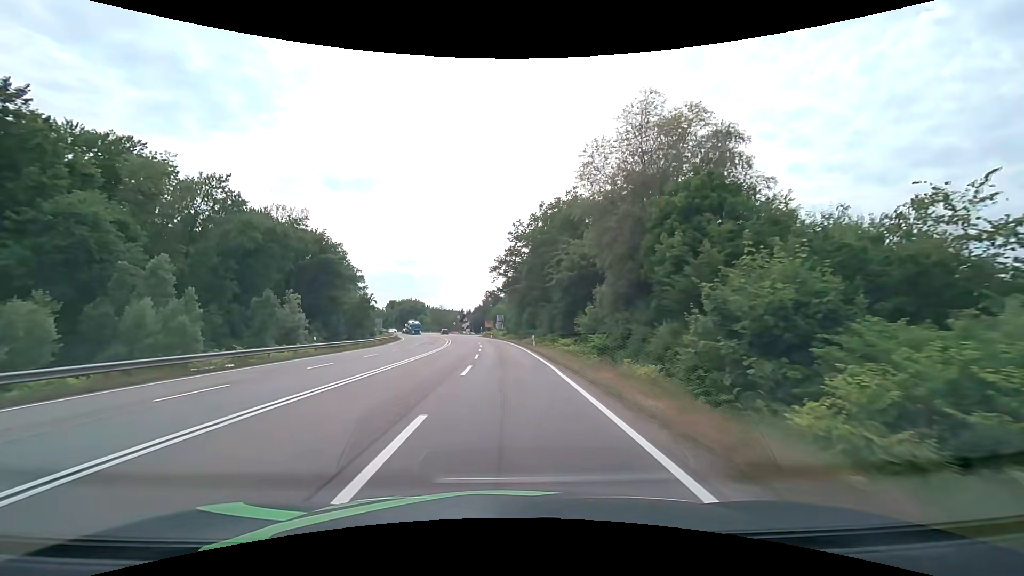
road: secondary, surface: asphalt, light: Day
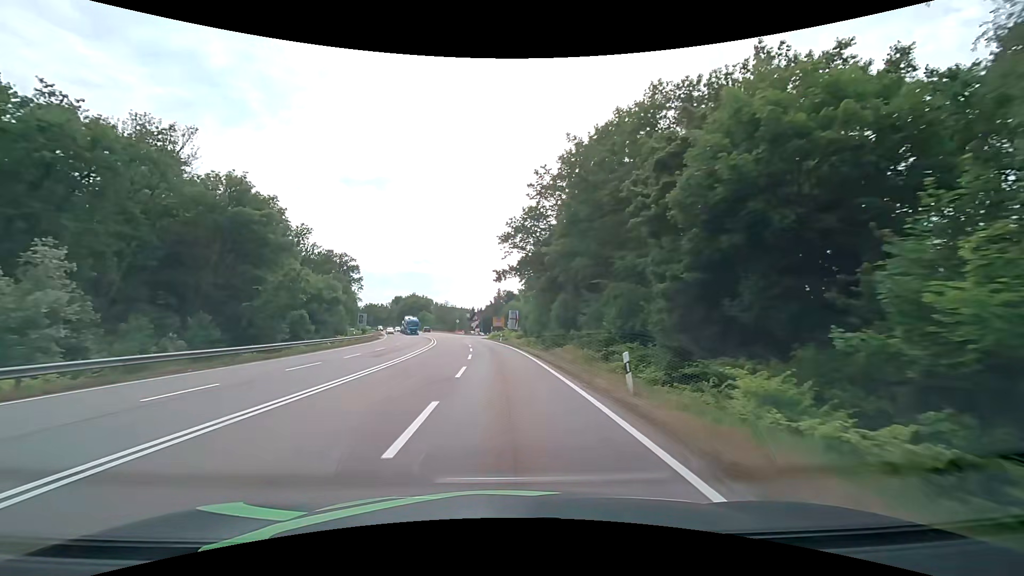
(-0.2, +27.3) m; -1°
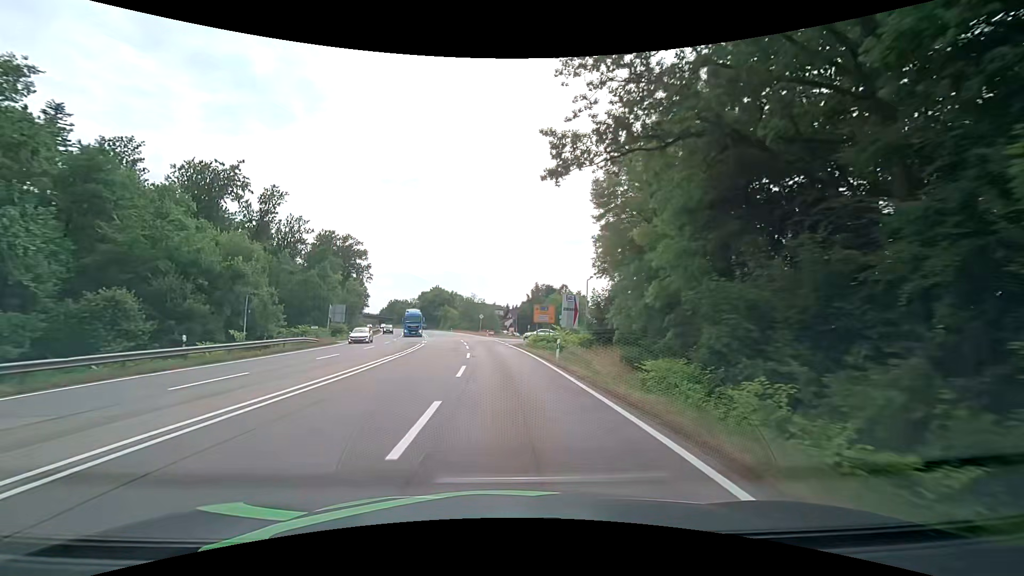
(-1.3, +36.5) m; -4°
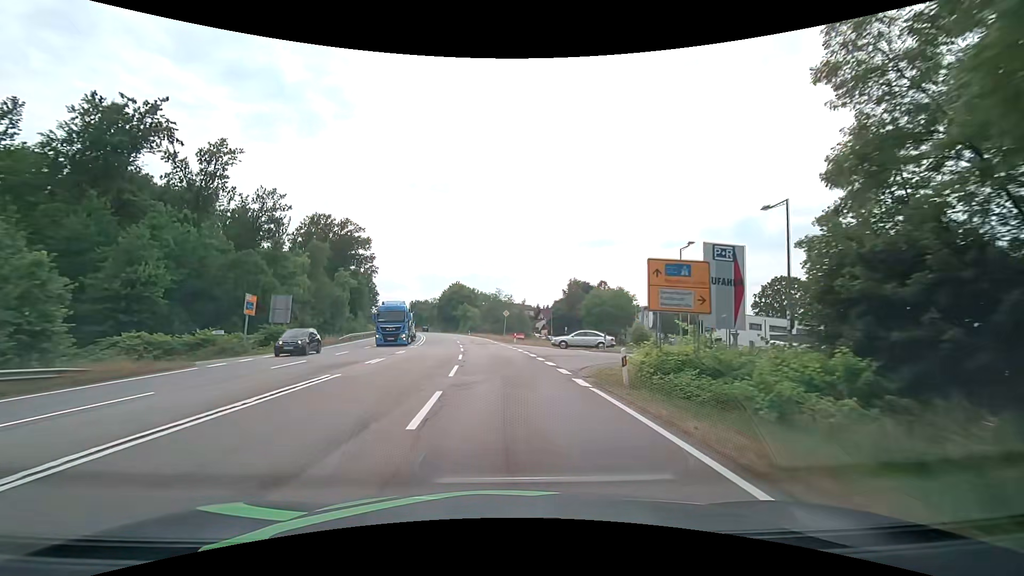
(-1.0, +27.4) m; -4°
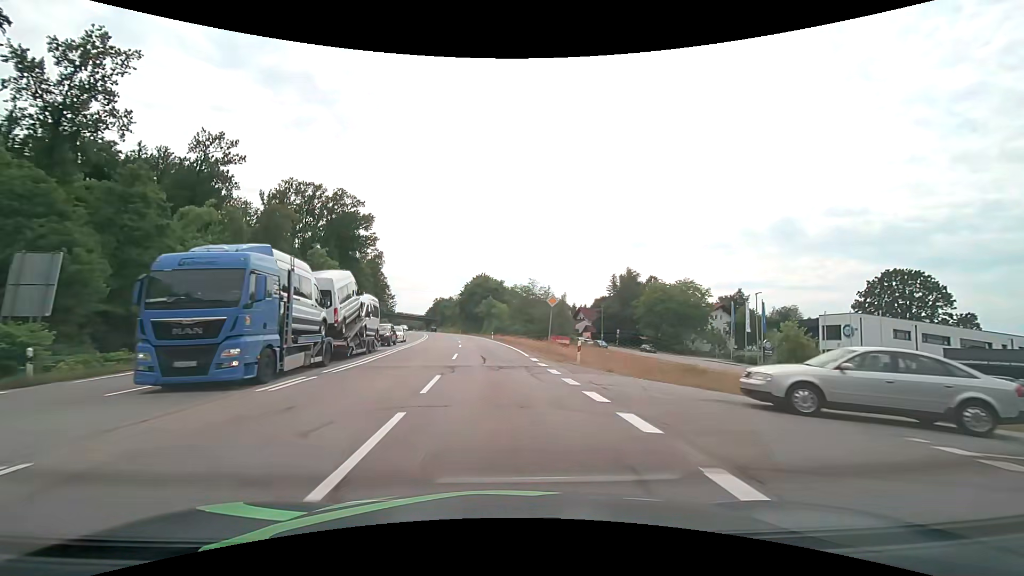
(-0.7, +27.4) m; -3°
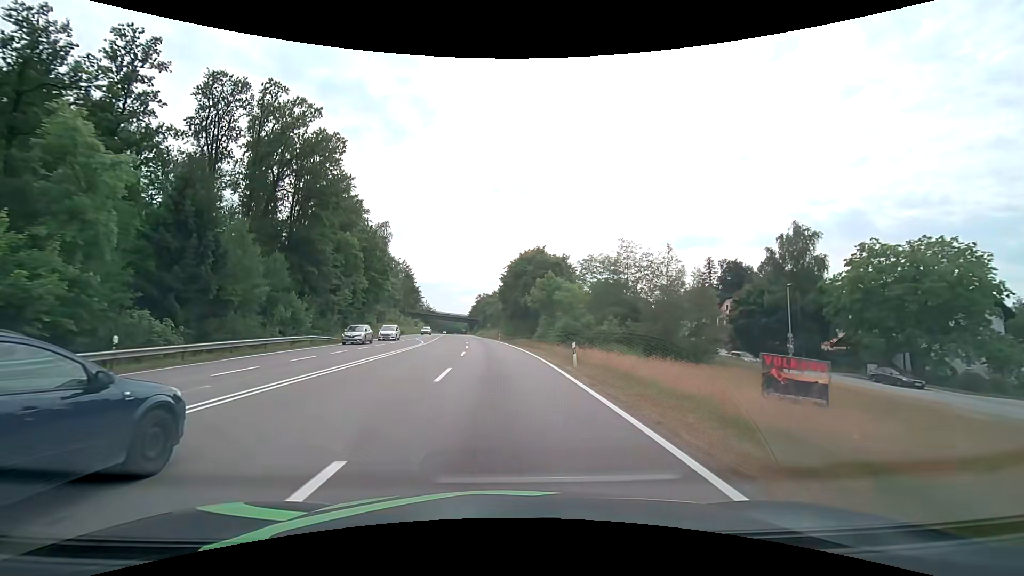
(-2.4, +45.7) m; -6°
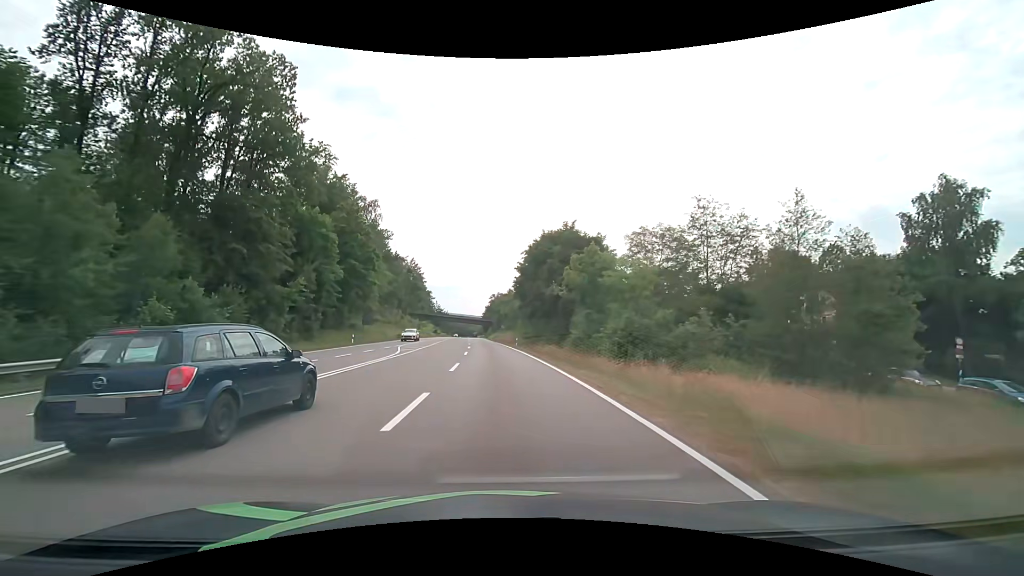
(-0.4, +18.3) m; -2°
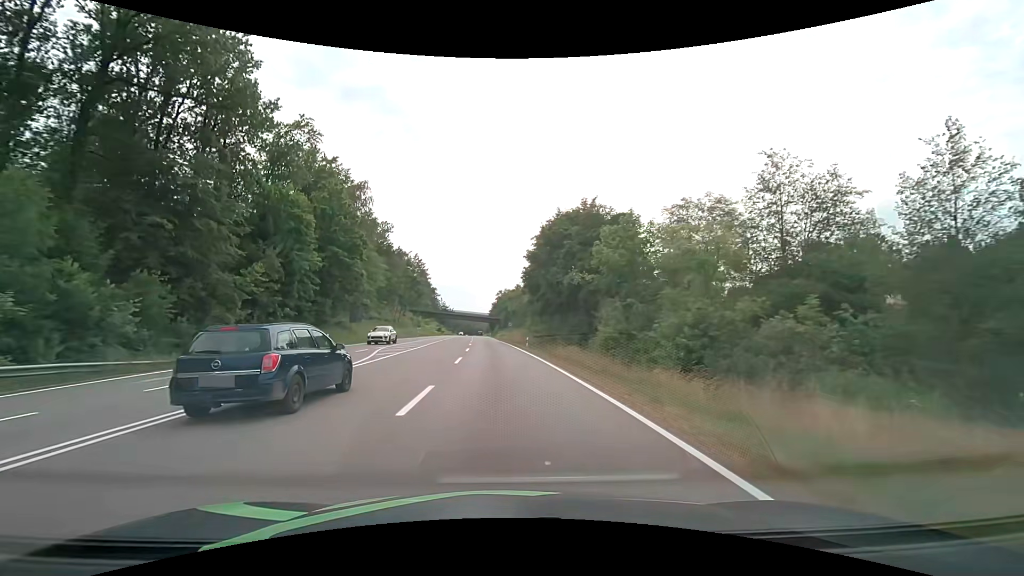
(0.0, +9.2) m; -1°
(0, +10) (0, +20) (-1, +30) (-1, +40) (-2, +50) (-2, +60) (-3, +70) (-4, +80) (-4, +90) (-5, +100) m
